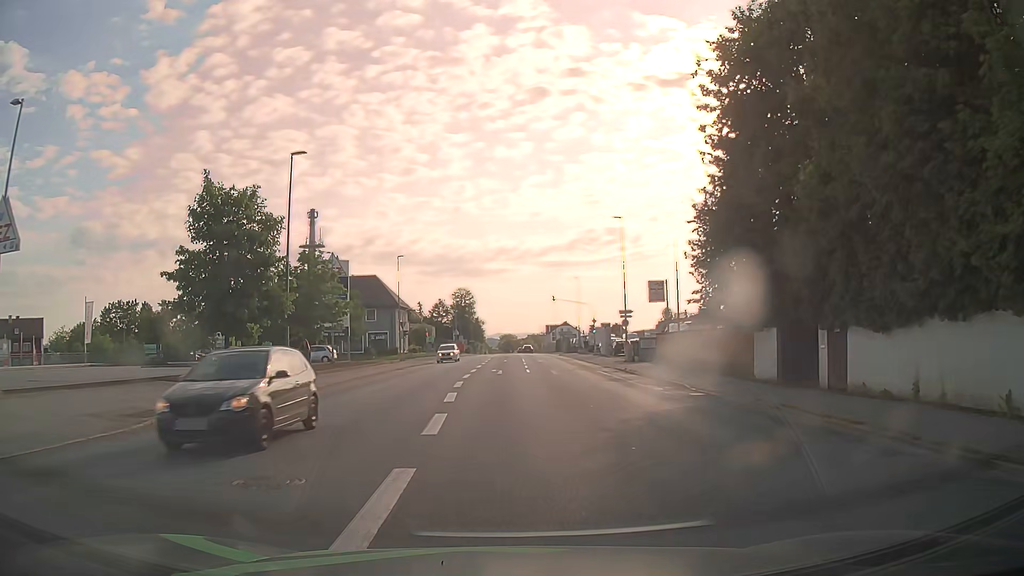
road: tertiary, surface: asphalt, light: Day
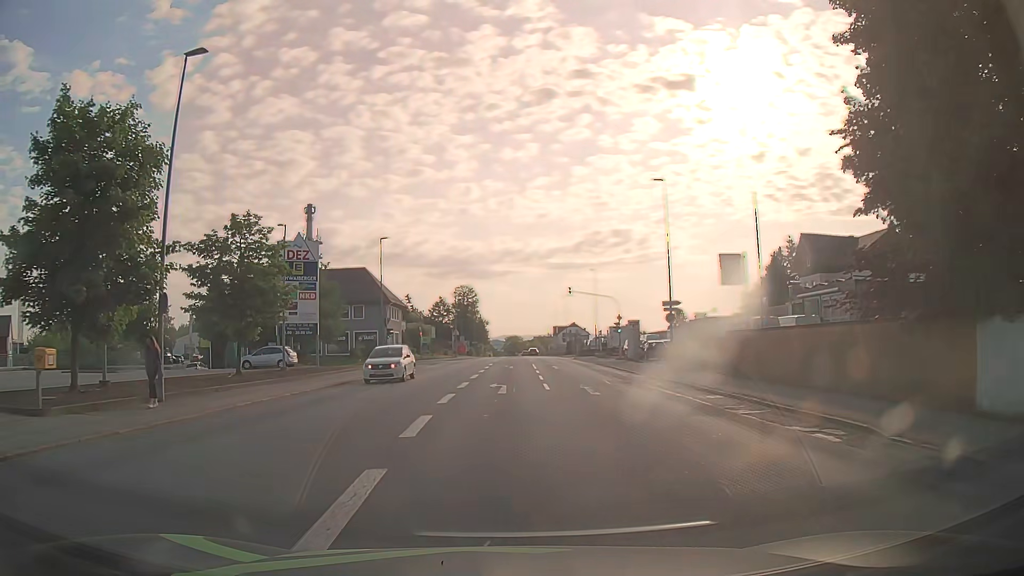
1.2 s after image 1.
(0.0, +12.2) m; 0°
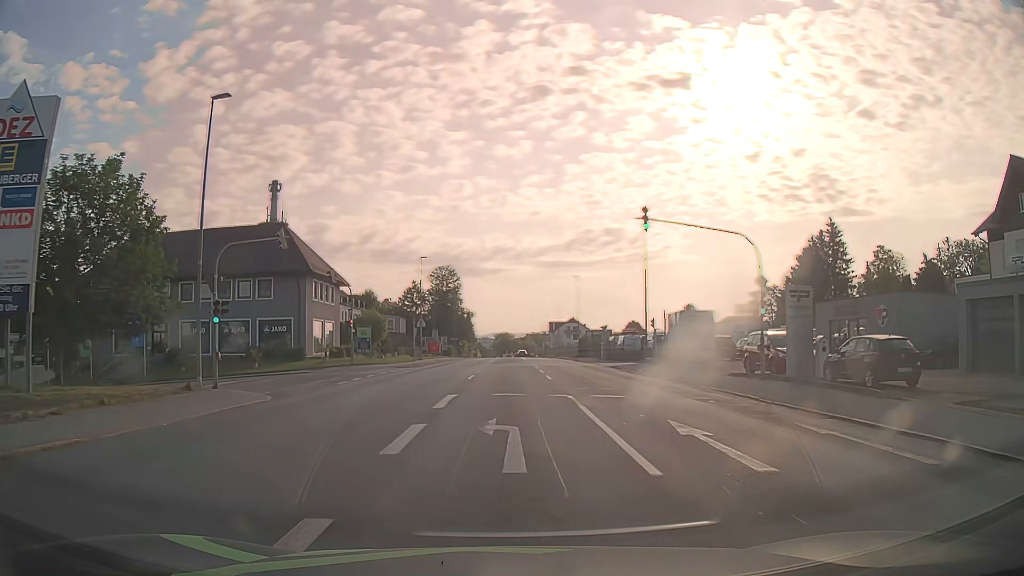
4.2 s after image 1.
(0.0, +32.4) m; +1°
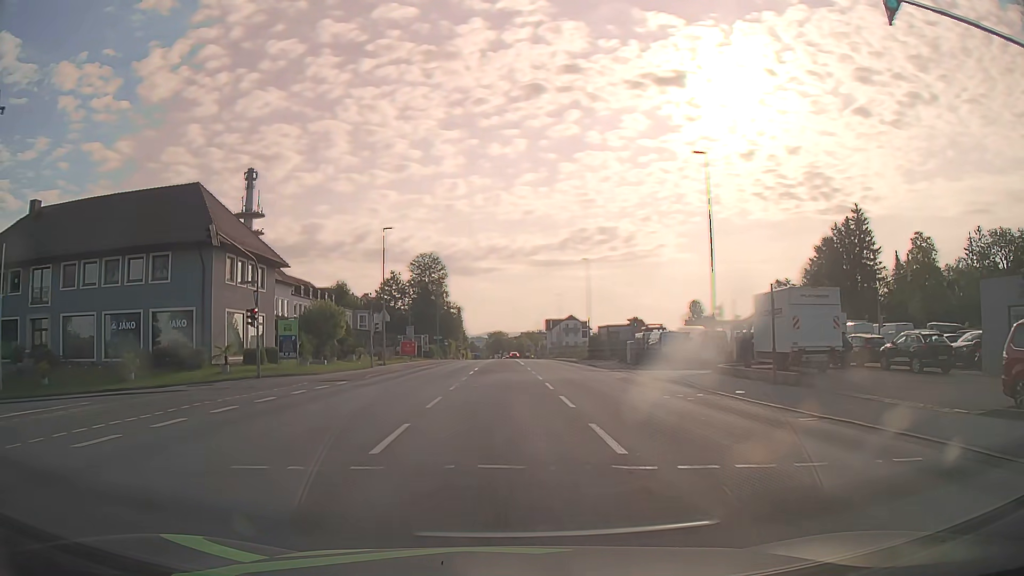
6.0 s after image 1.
(+0.1, +16.9) m; +1°
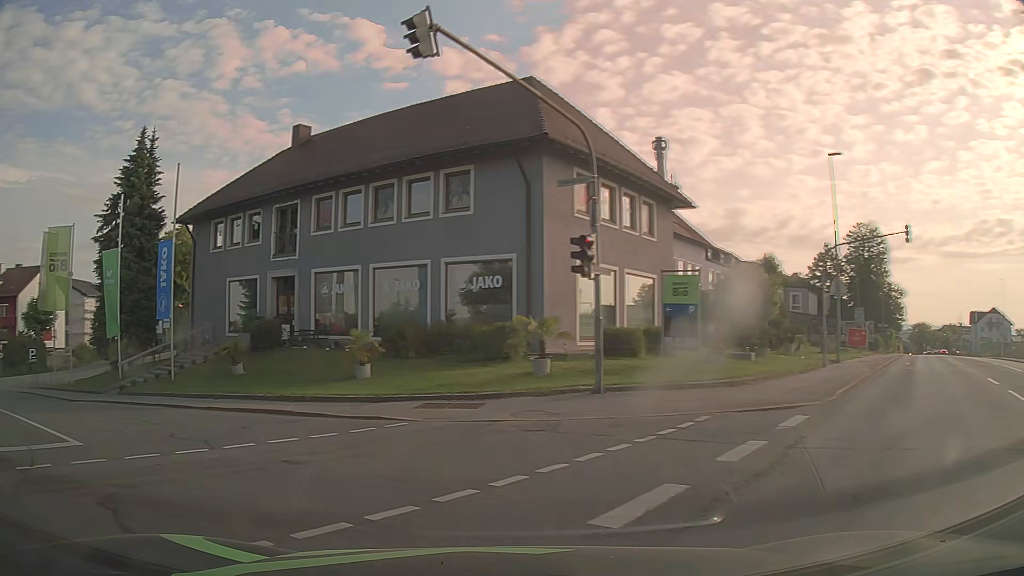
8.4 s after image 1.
(-3.5, +16.9) m; -36°
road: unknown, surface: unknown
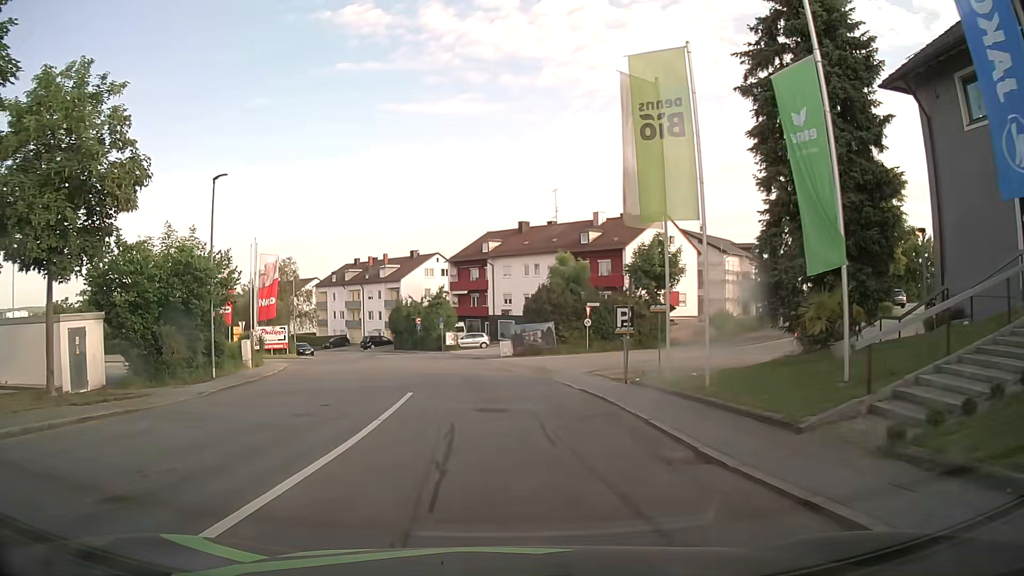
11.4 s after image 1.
(-10.3, +16.0) m; -56°
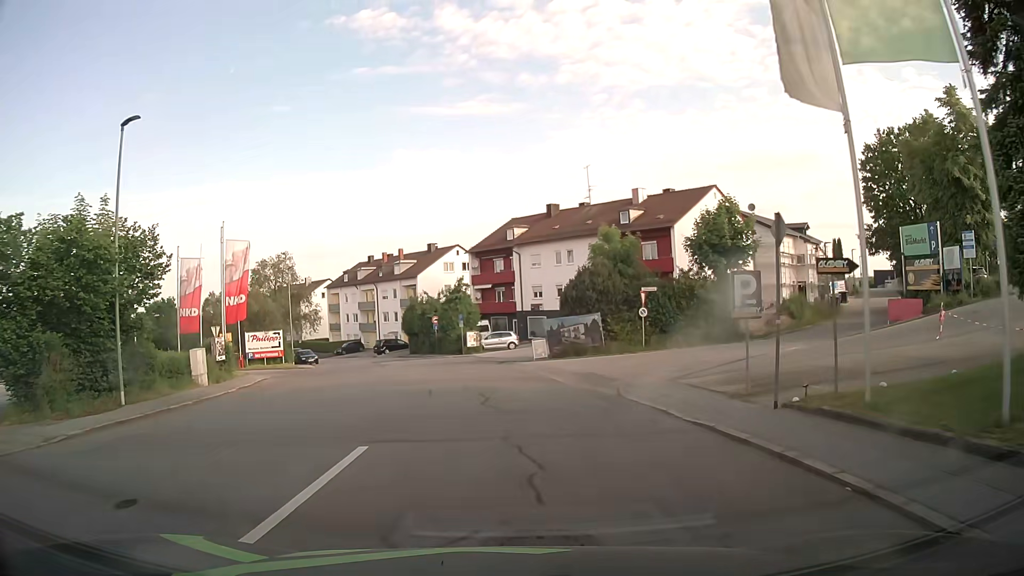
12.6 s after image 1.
(-0.2, +9.0) m; -2°
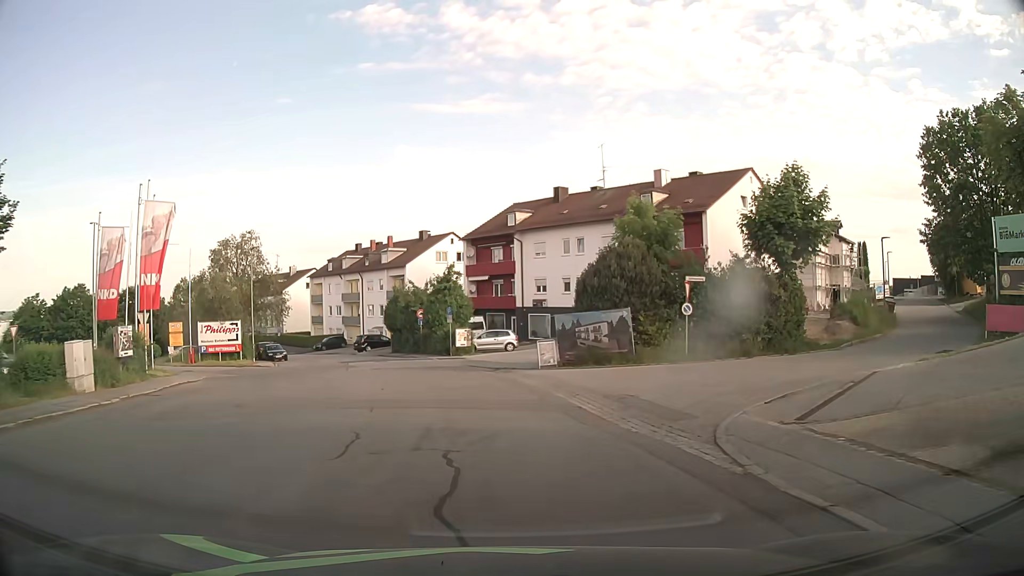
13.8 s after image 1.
(-0.1, +8.1) m; +1°
